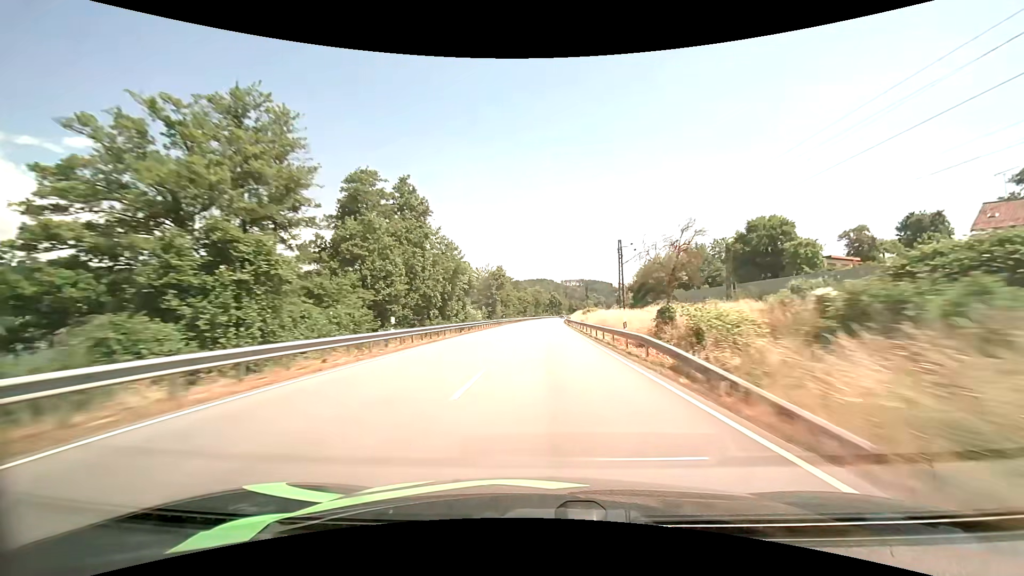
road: primary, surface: asphalt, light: Day
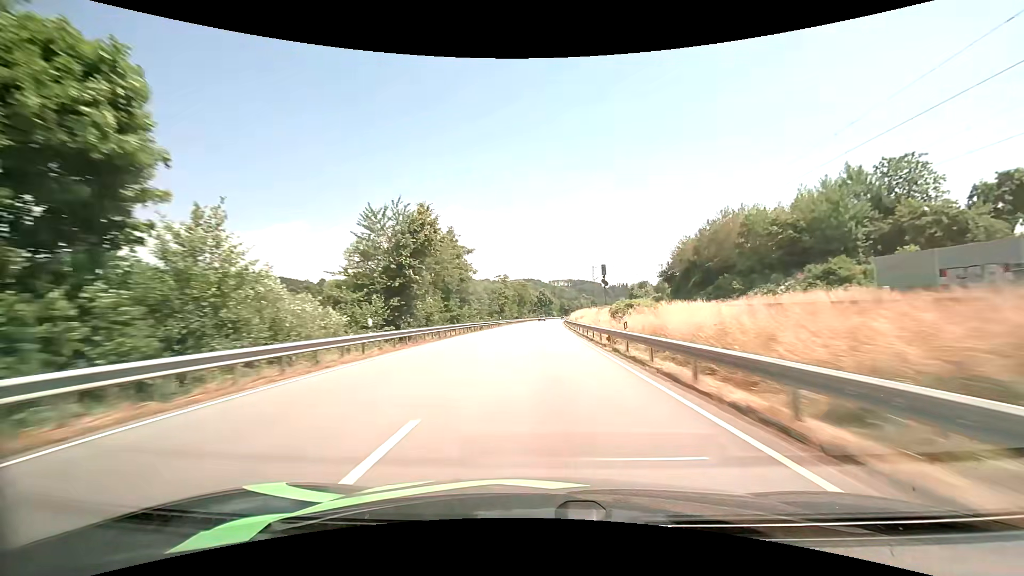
(+0.8, +53.9) m; +2°
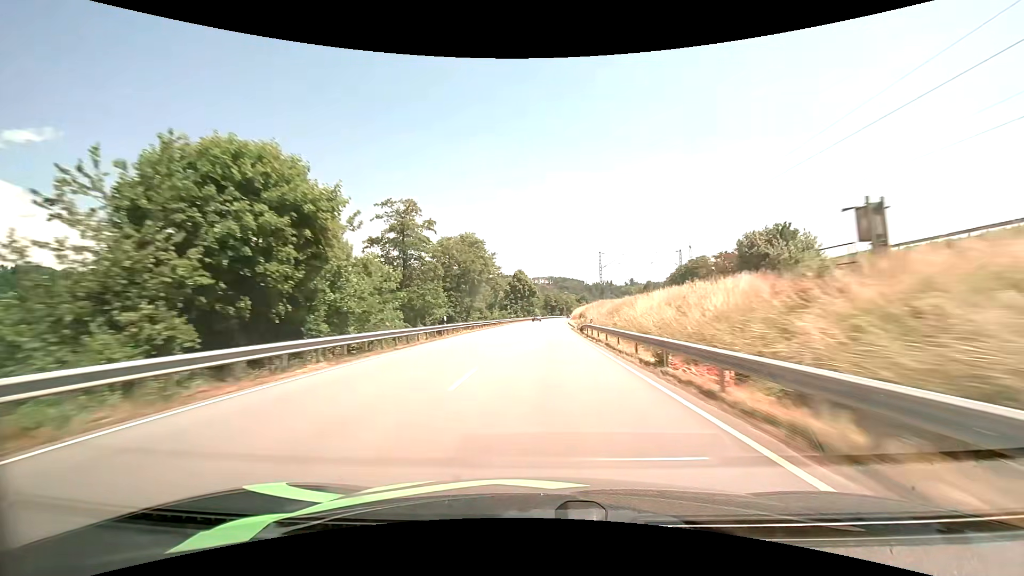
(+1.3, +89.9) m; +2°
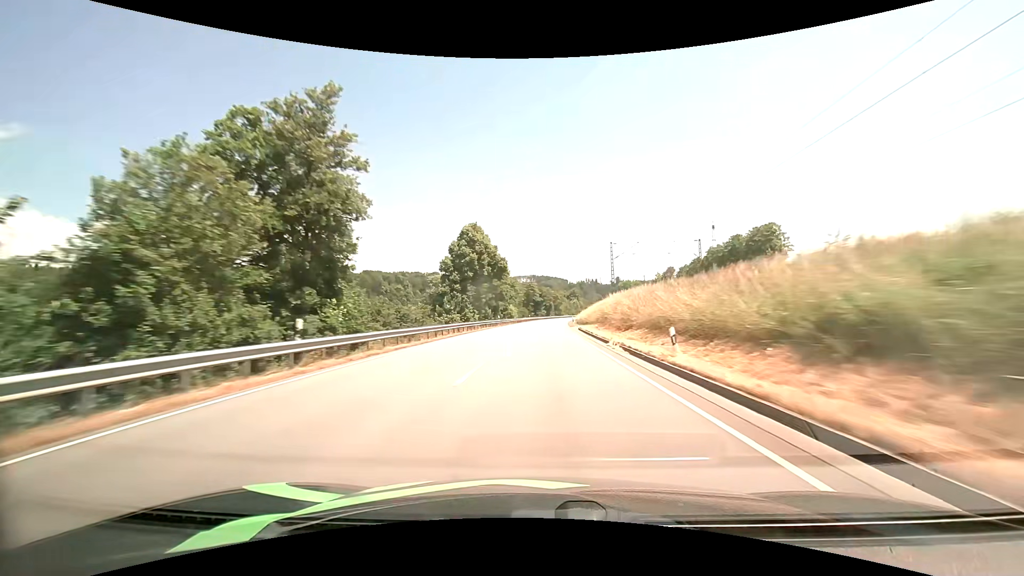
(+1.4, +71.7) m; +2°
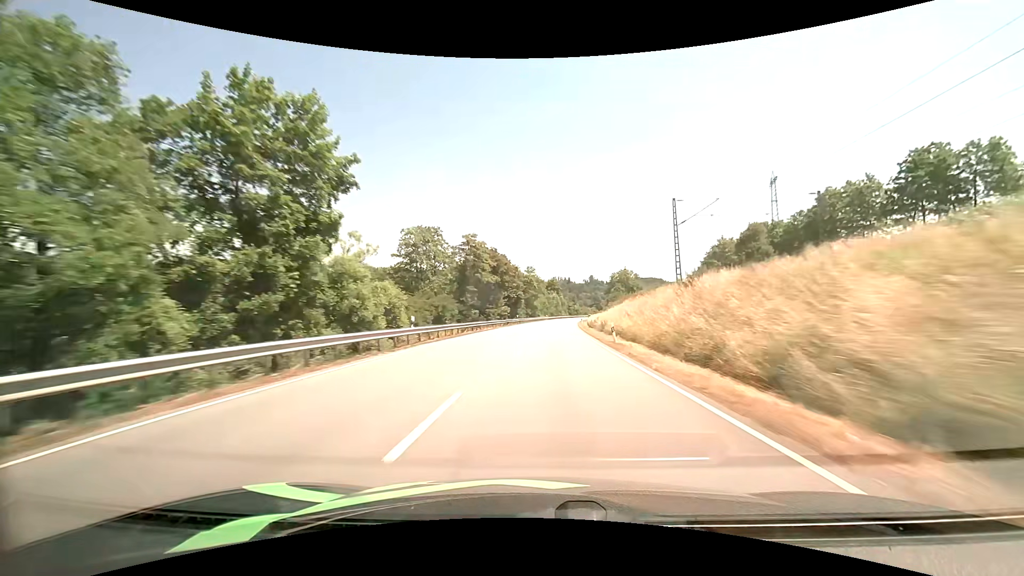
(+2.3, +89.1) m; +3°
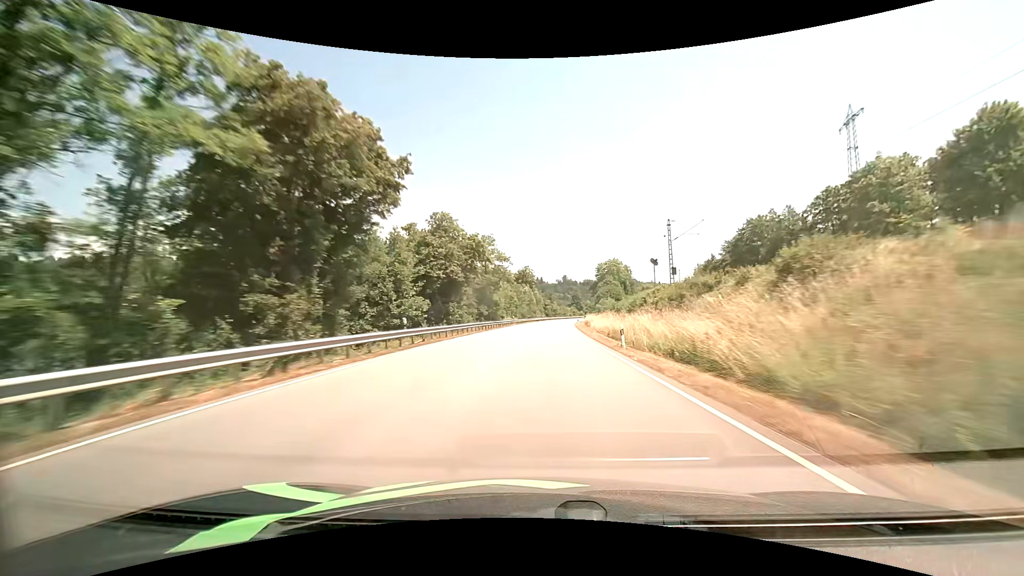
(+1.5, +53.1) m; +3°
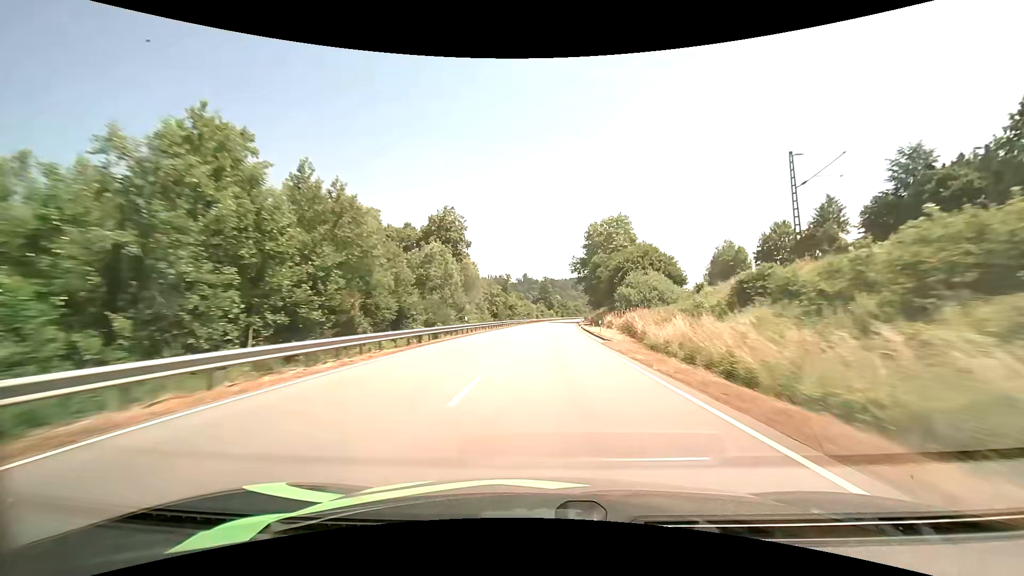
(+3.4, +88.6) m; +5°
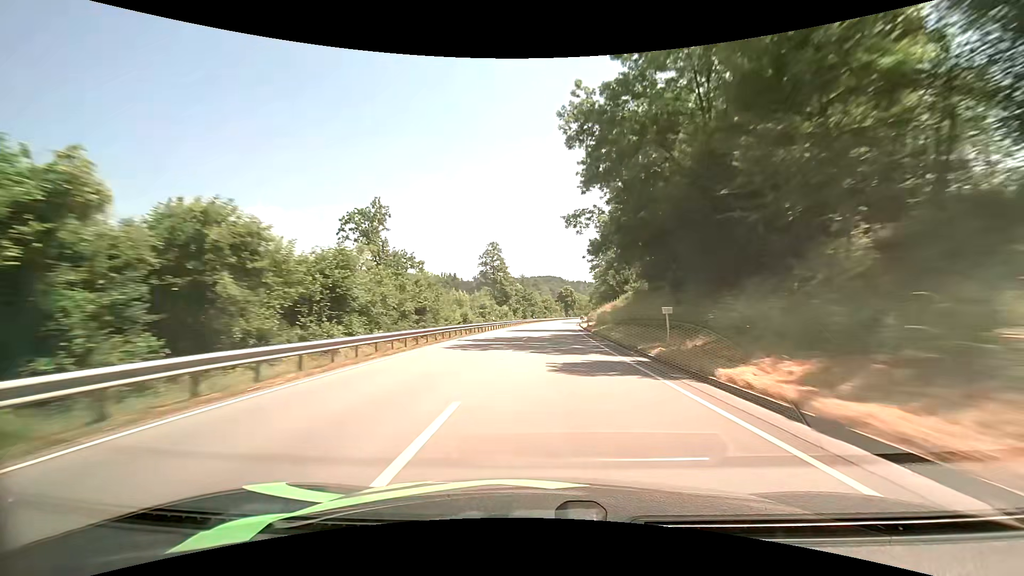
(+3.6, +88.1) m; +5°
(0, +10) (0, +20) (0, +30) (+1, +40) (+1, +50) (+2, +60) (+3, +70) (+3, +80) (+4, +90) (+5, +100) m
